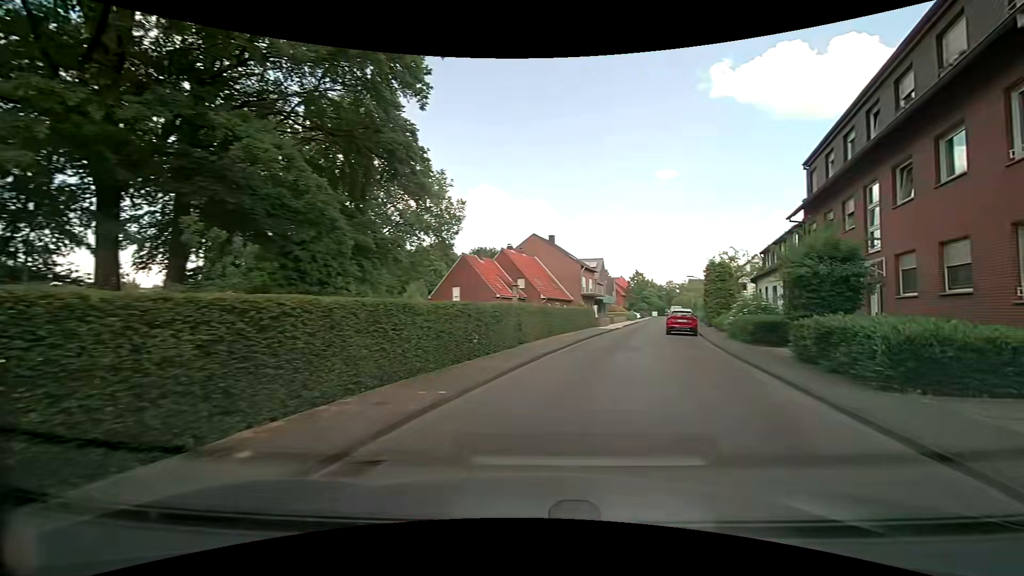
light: Day
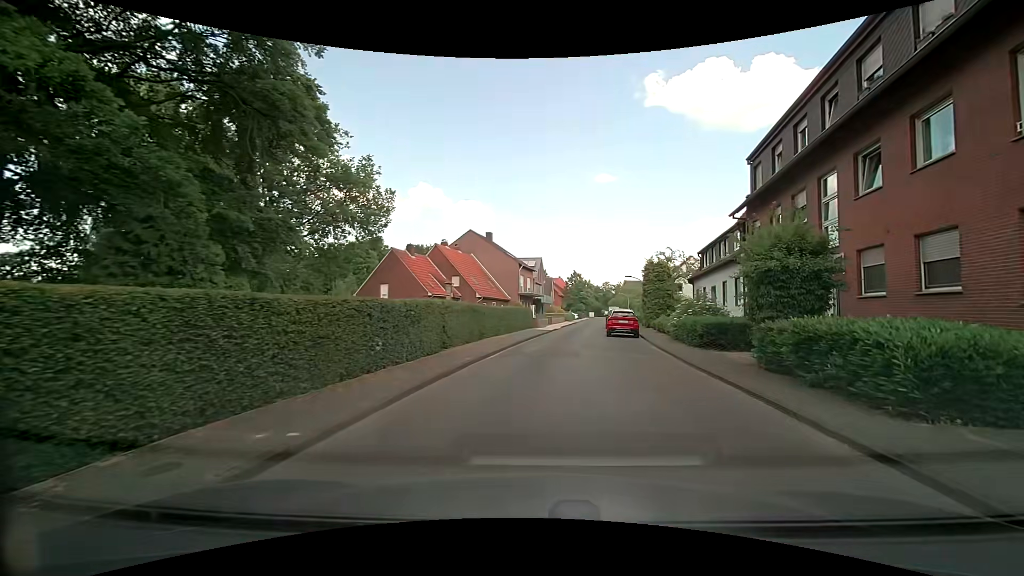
(+0.2, +2.8) m; +6°
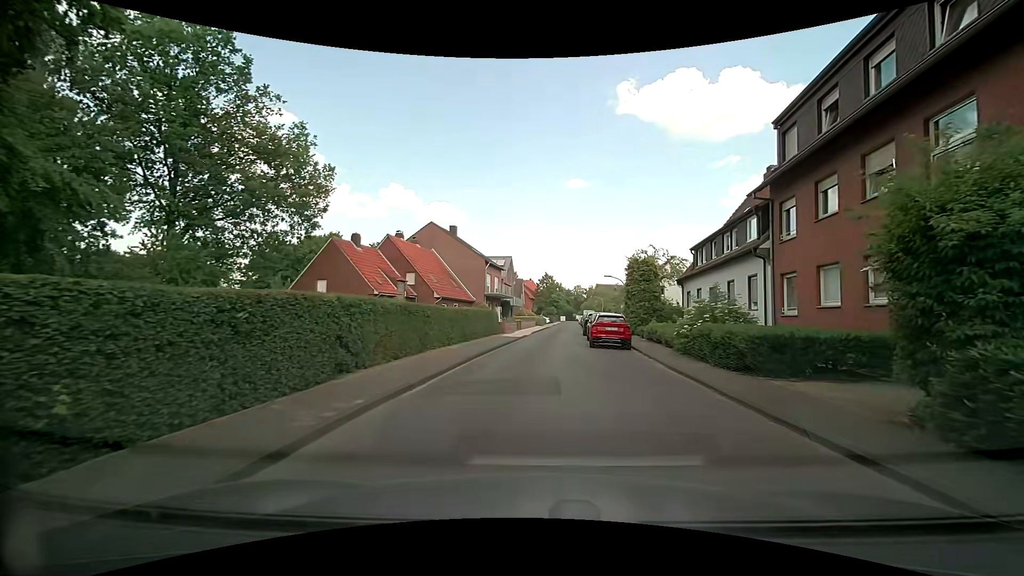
(+0.3, +6.4) m; +4°
